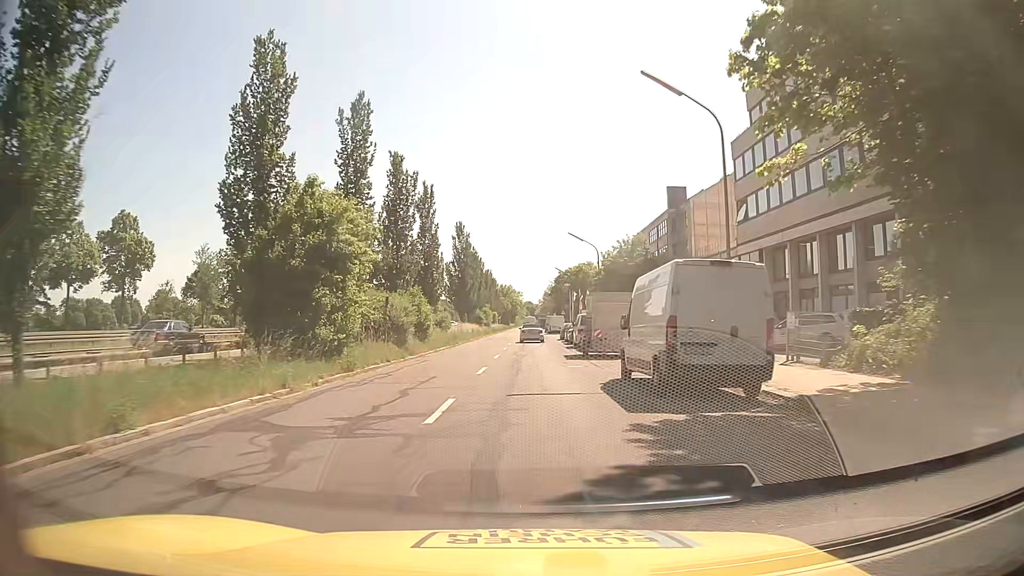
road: tertiary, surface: asphalt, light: Day
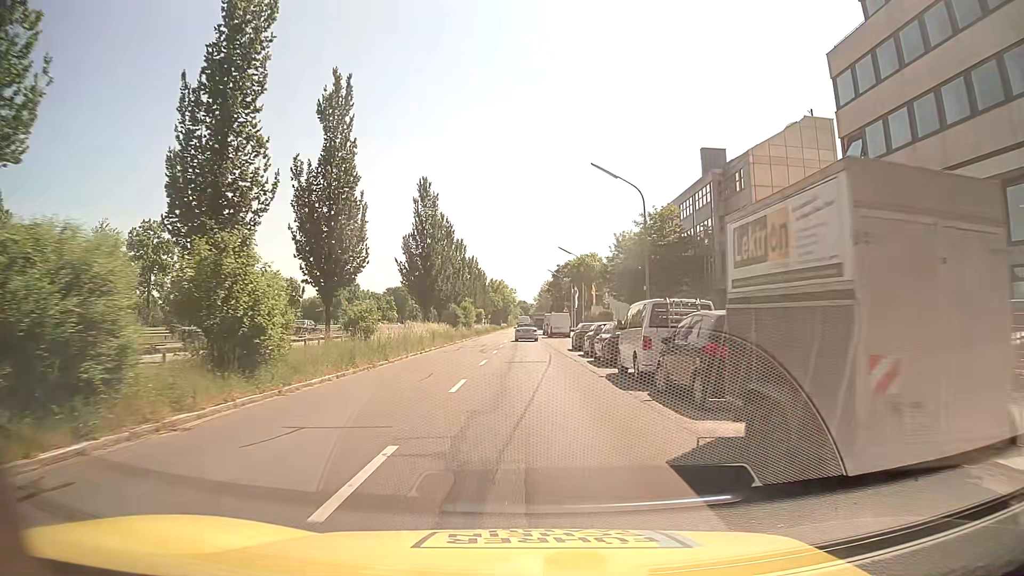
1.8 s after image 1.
(+0.1, +22.9) m; +1°
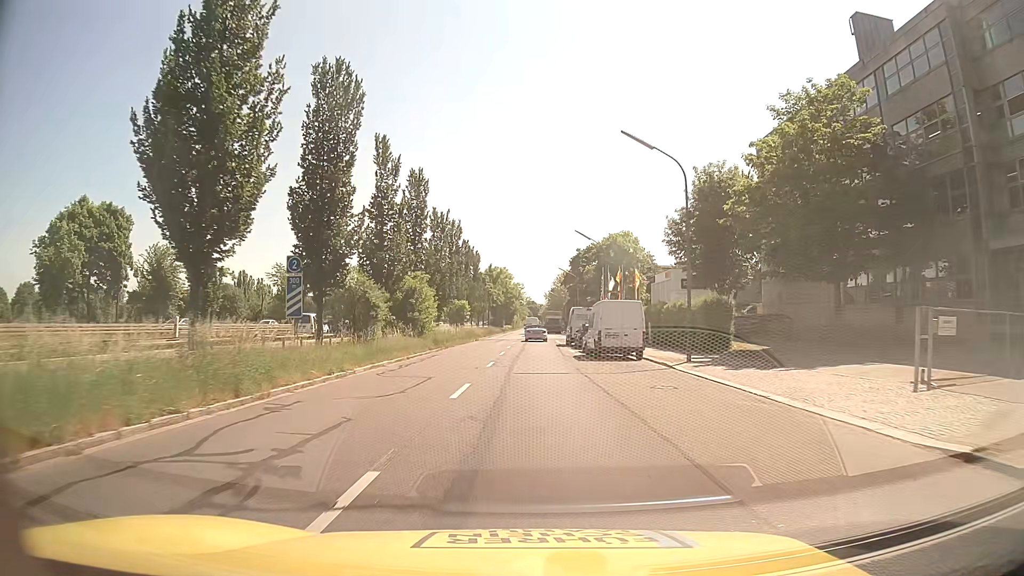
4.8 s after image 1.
(-0.4, +37.9) m; -1°
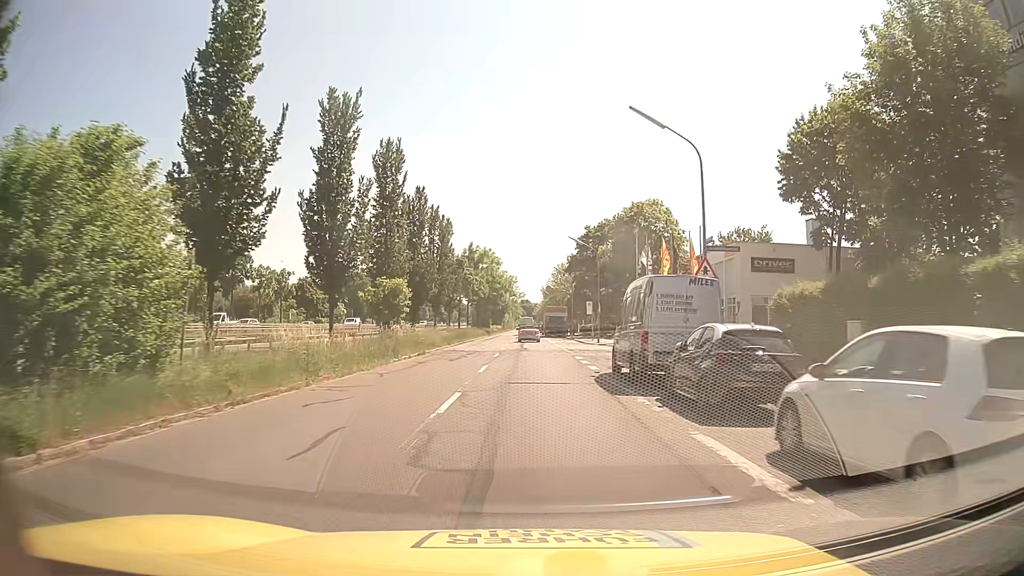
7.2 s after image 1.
(+0.3, +29.0) m; +1°
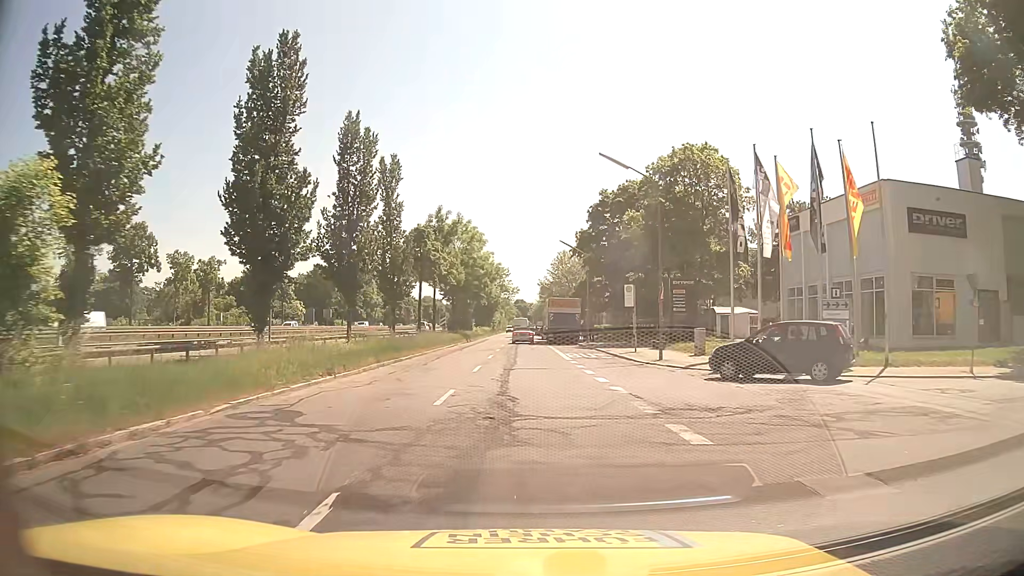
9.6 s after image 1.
(+0.1, +25.8) m; 0°
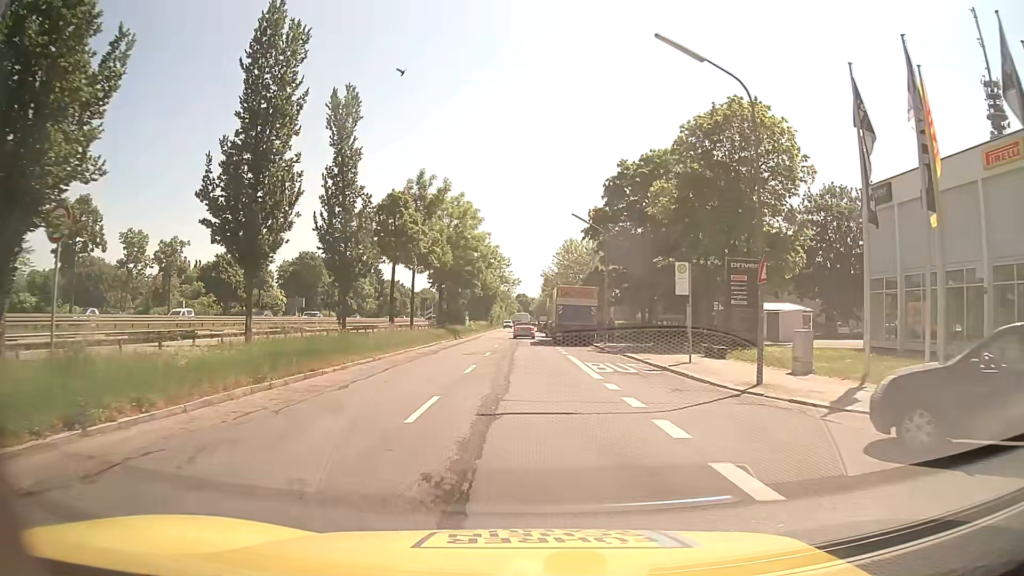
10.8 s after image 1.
(+0.1, +11.3) m; 0°
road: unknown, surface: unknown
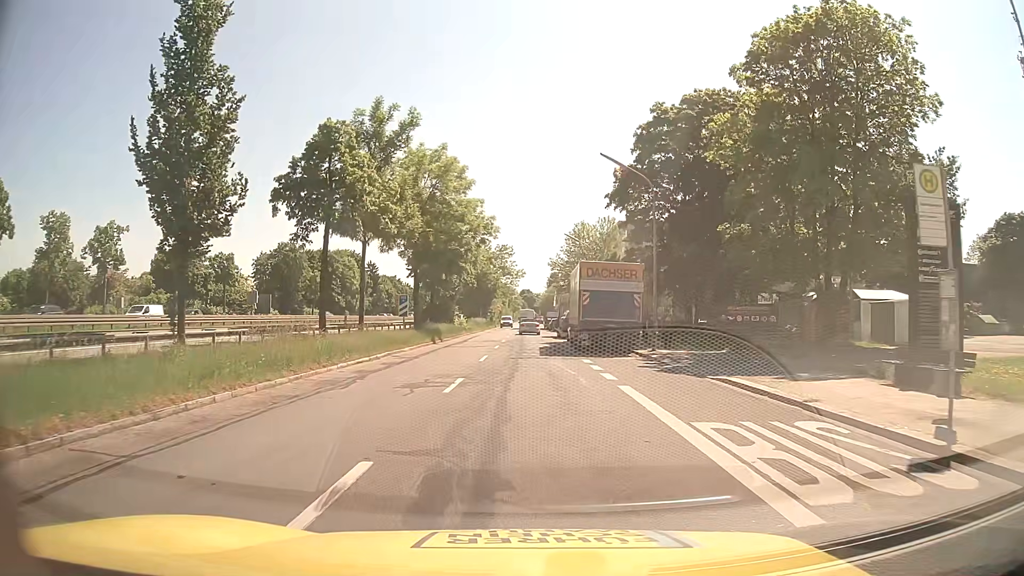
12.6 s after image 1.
(0.0, +14.7) m; 0°
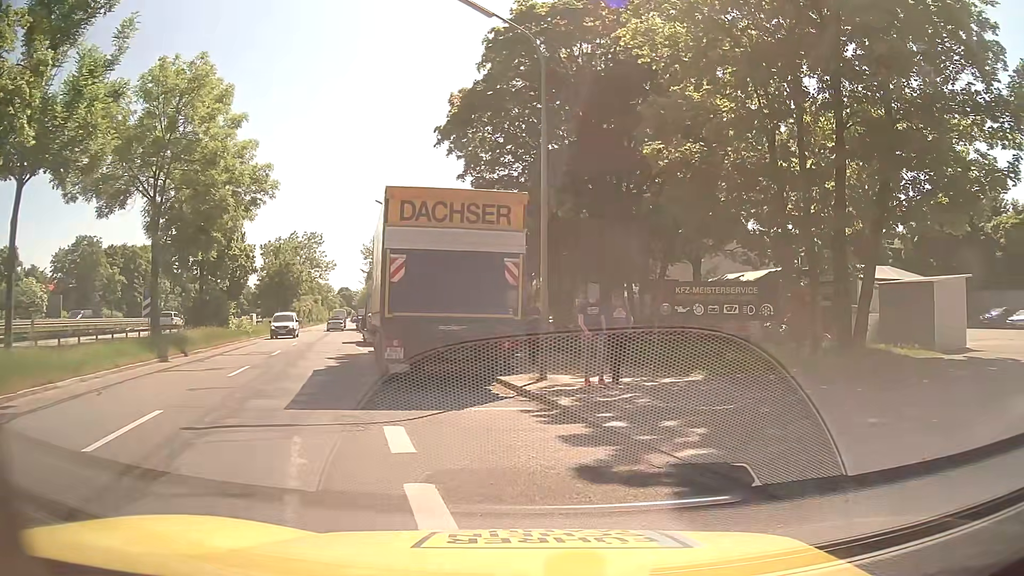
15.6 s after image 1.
(+0.8, +14.1) m; +18°
